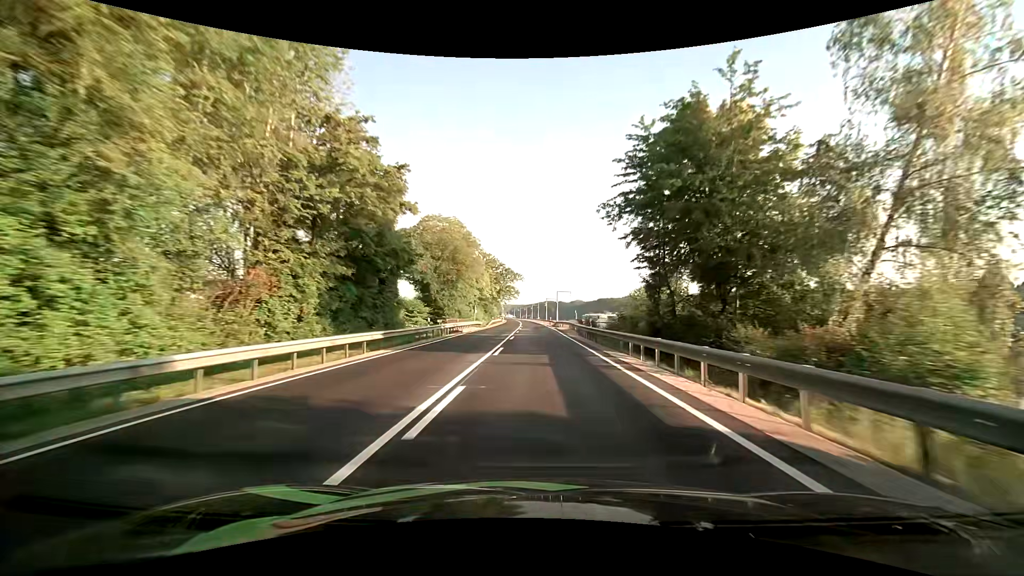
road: primary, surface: asphalt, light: Day
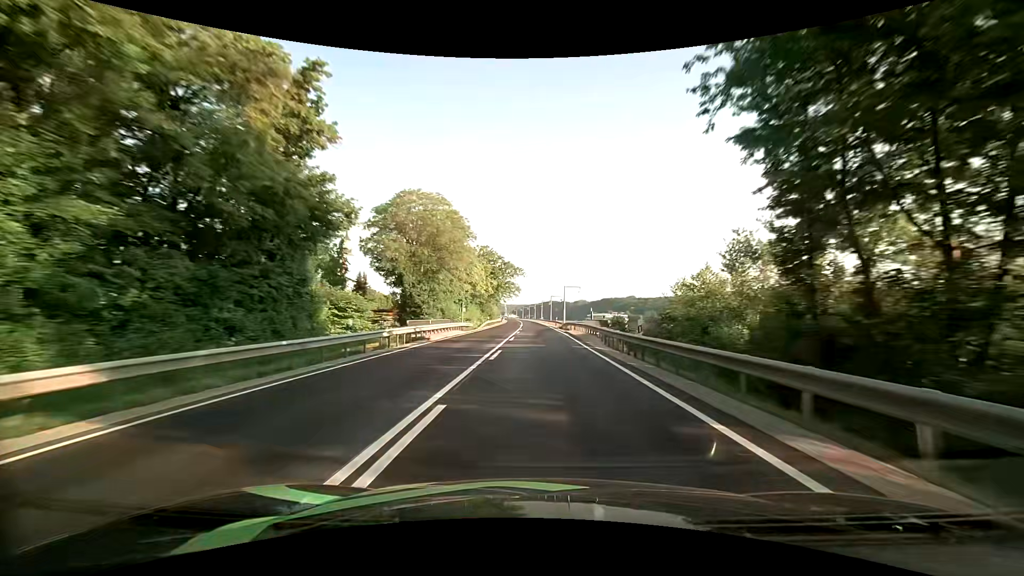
(-0.1, +14.1) m; -1°
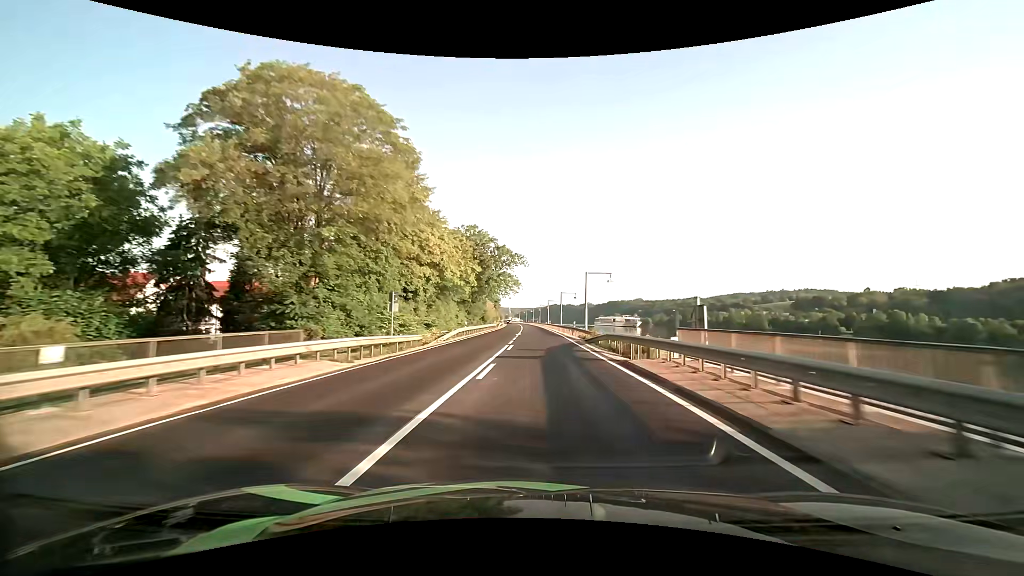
(-0.1, +28.3) m; 0°
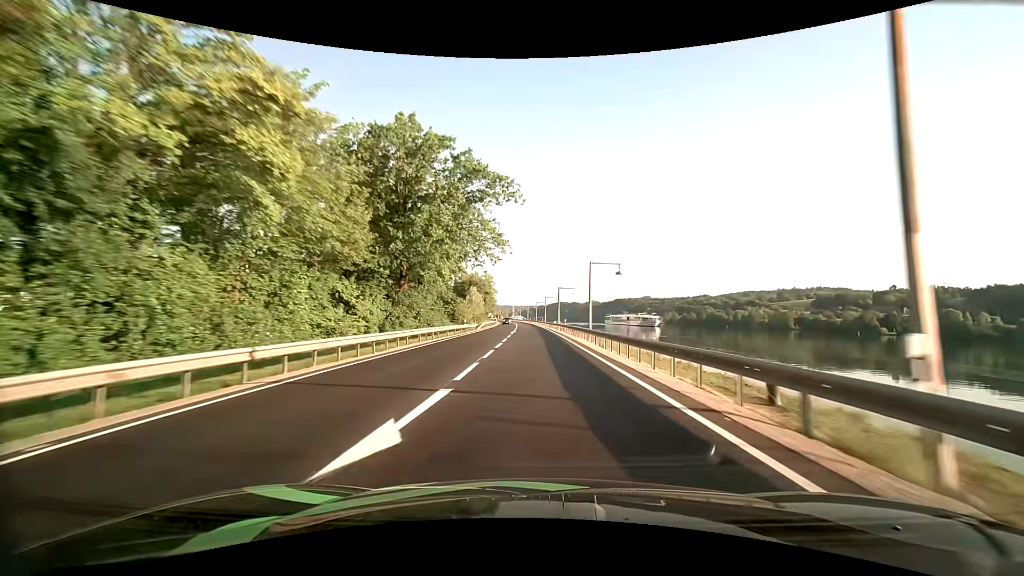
(-0.2, +42.6) m; -1°
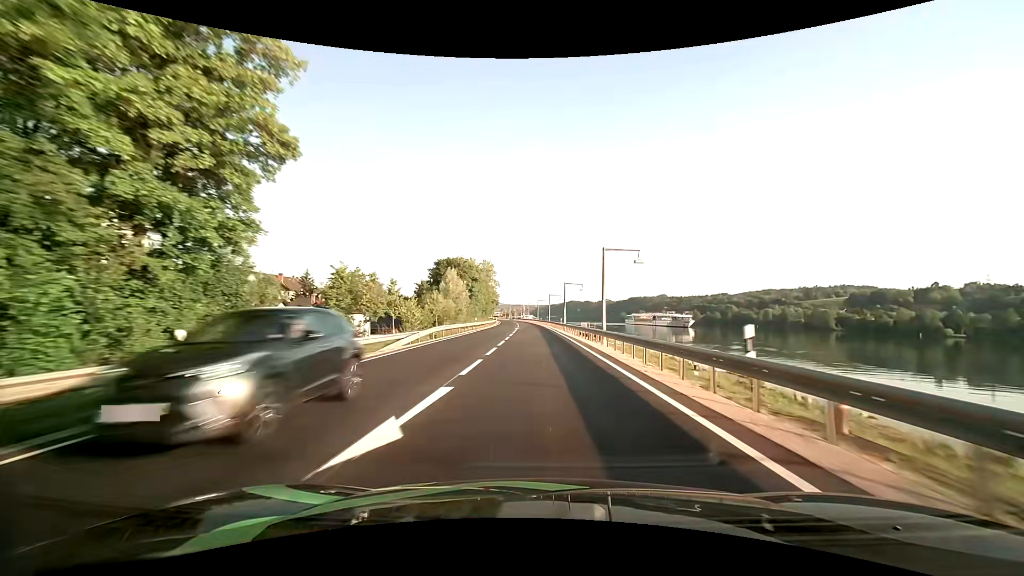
(-0.4, +42.8) m; -2°
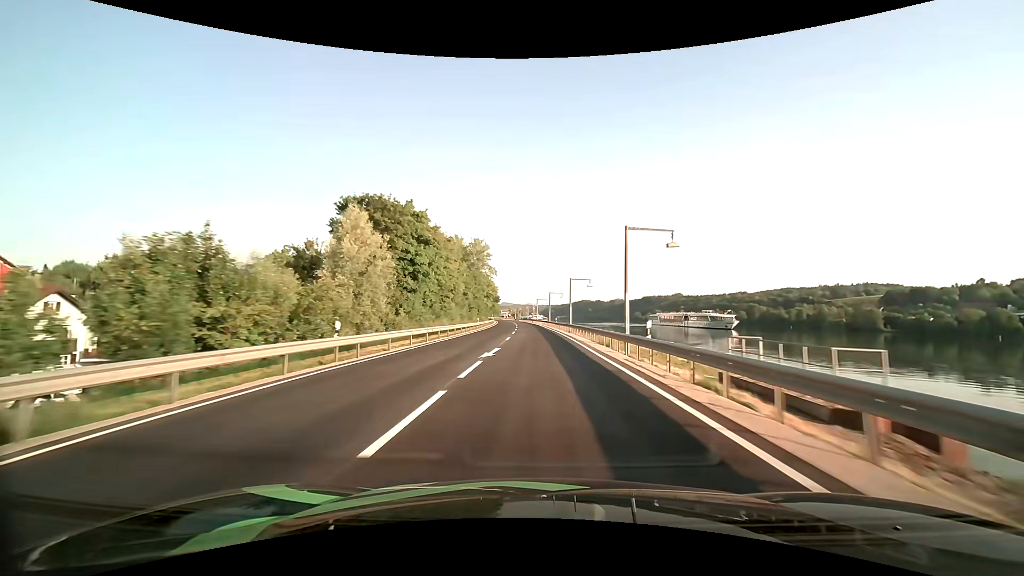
(-0.2, +43.0) m; -1°
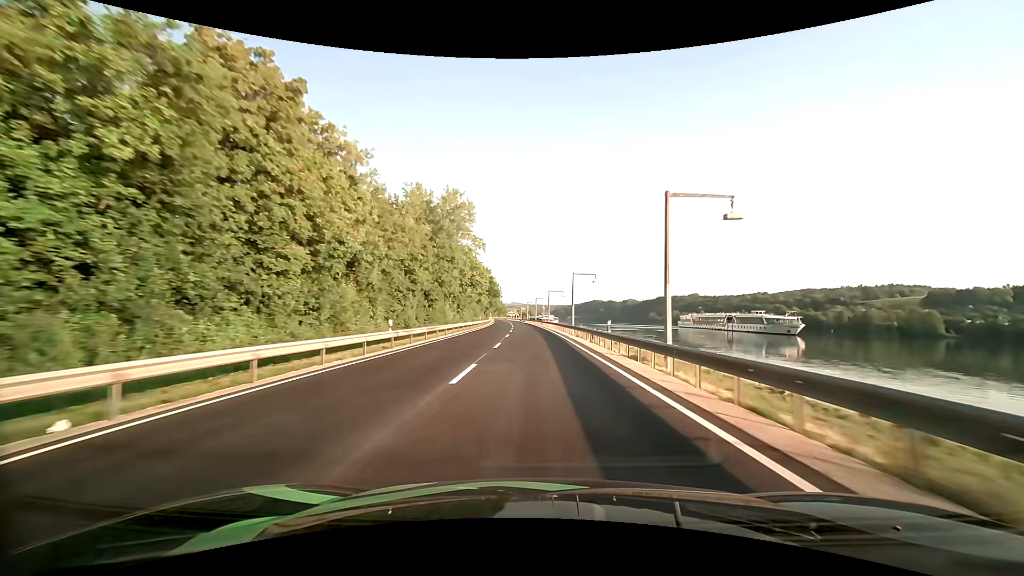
(-0.4, +42.8) m; -1°
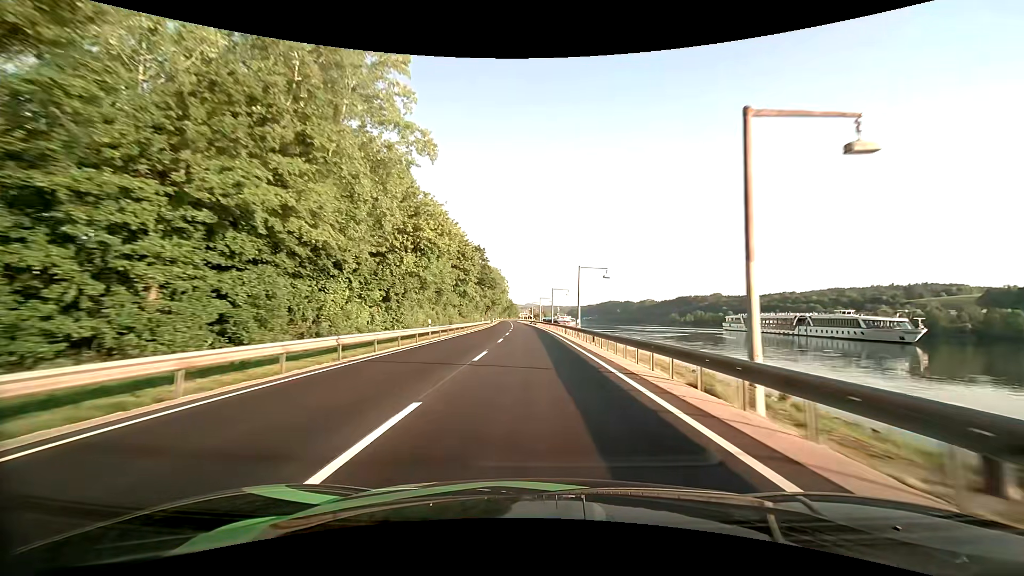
(-0.6, +42.7) m; -2°
(0, +10) (0, +20) (0, +30) (-1, +40) (-1, +50) (-2, +60) (-2, +70) (-3, +80) (-3, +90) (-4, +100) m
